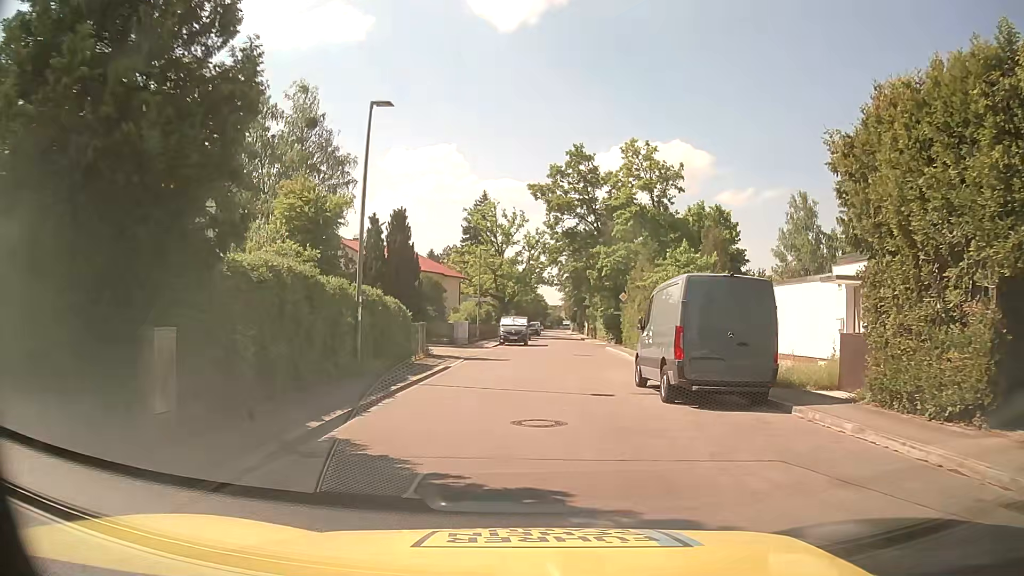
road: residential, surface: asphalt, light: Day
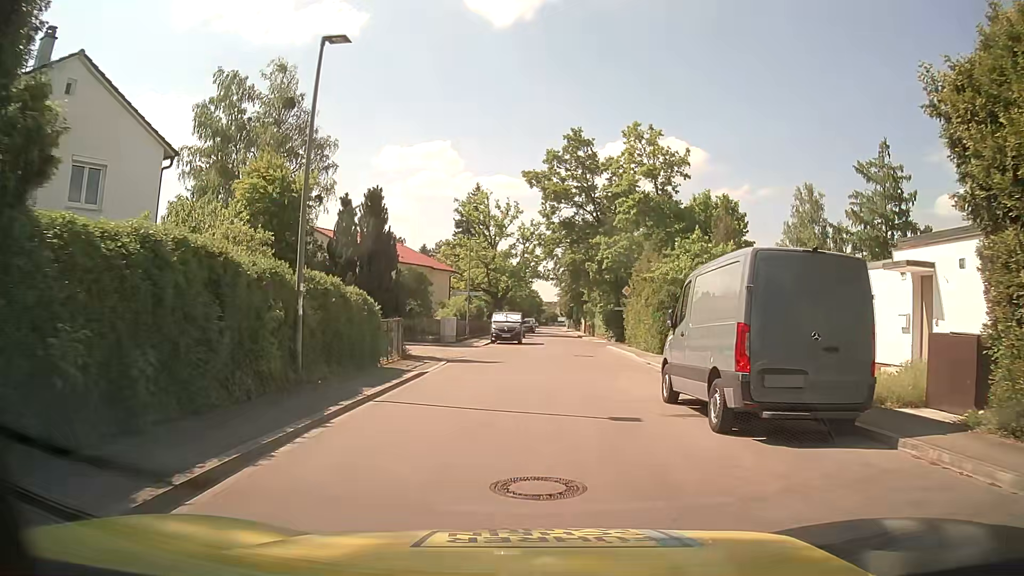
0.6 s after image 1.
(-0.1, +3.8) m; -1°
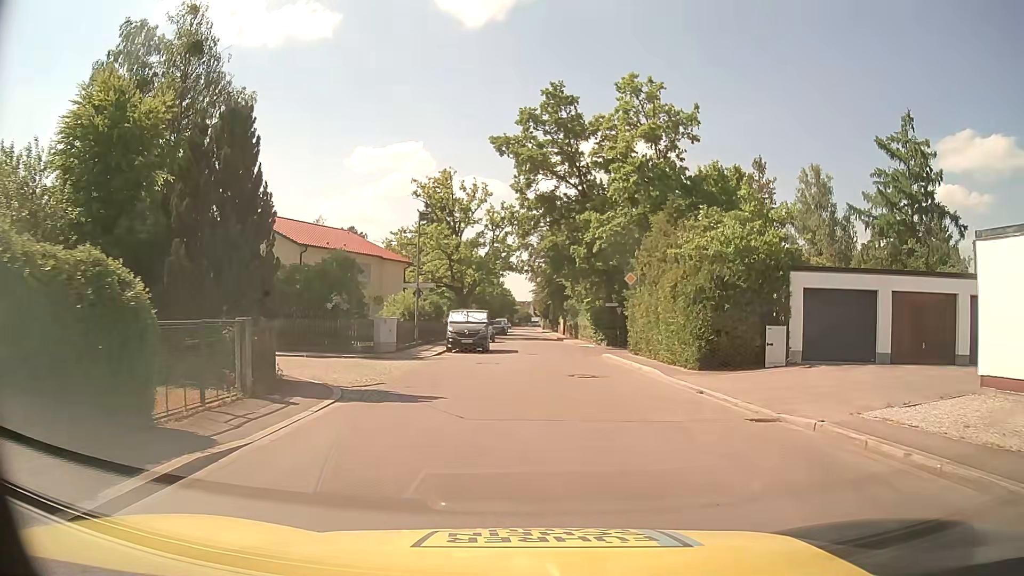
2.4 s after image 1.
(+0.2, +10.5) m; +3°
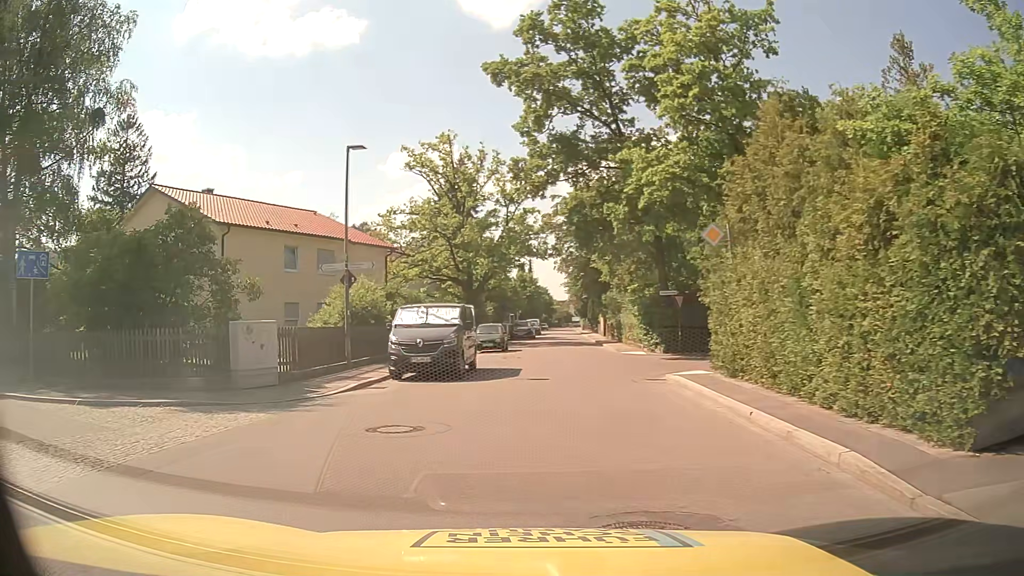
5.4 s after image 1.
(+1.2, +13.2) m; -4°
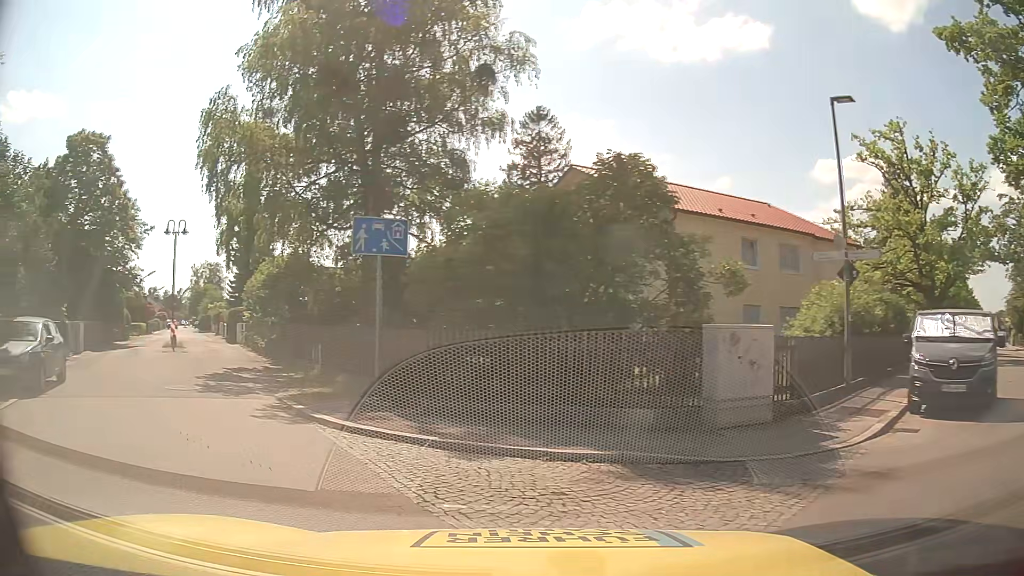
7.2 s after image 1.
(-1.4, +4.9) m; -36°
